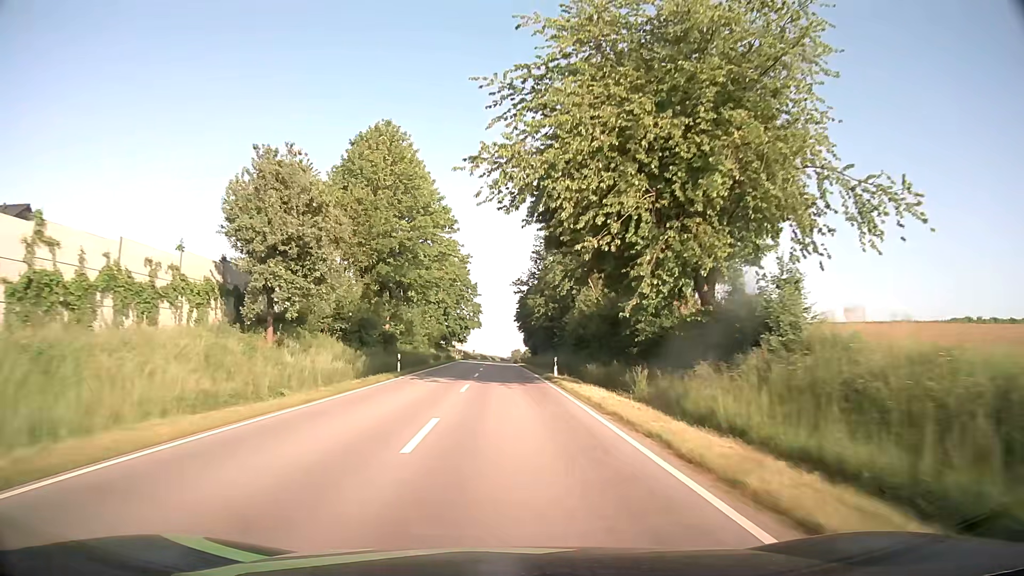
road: secondary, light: Day
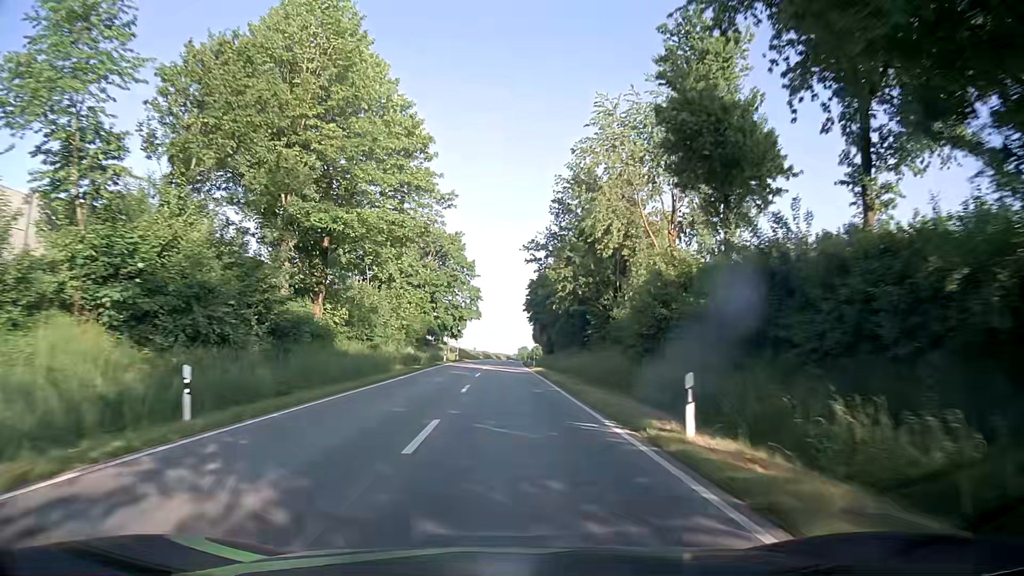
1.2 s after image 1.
(-0.2, +24.4) m; -1°
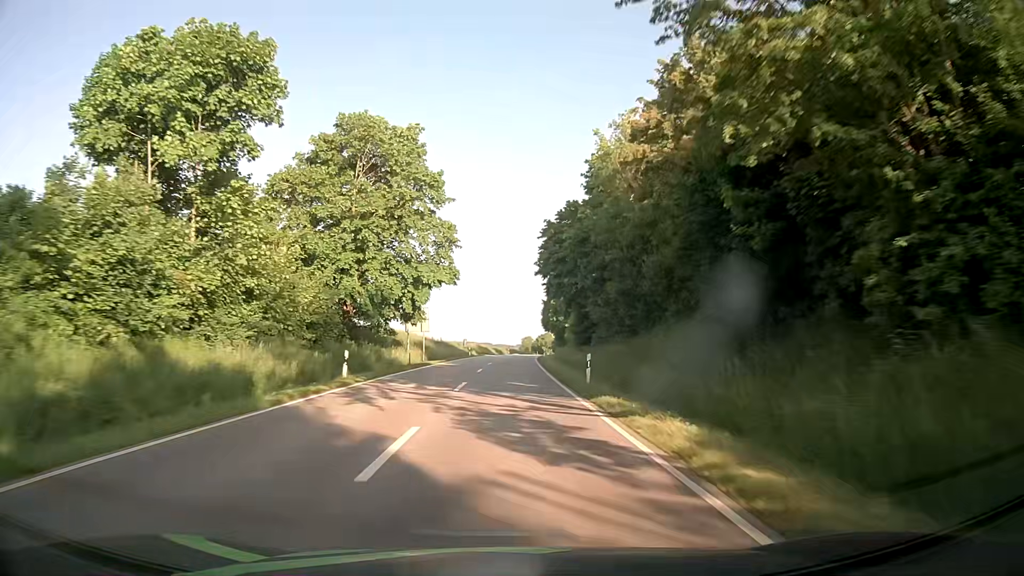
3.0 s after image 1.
(0.0, +38.4) m; 0°
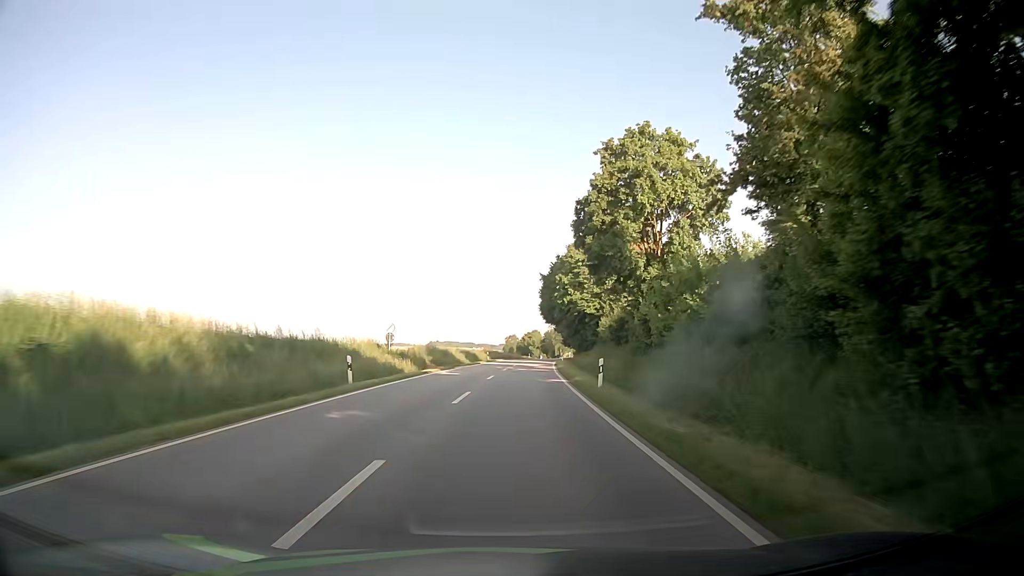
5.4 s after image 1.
(+0.5, +50.8) m; +1°
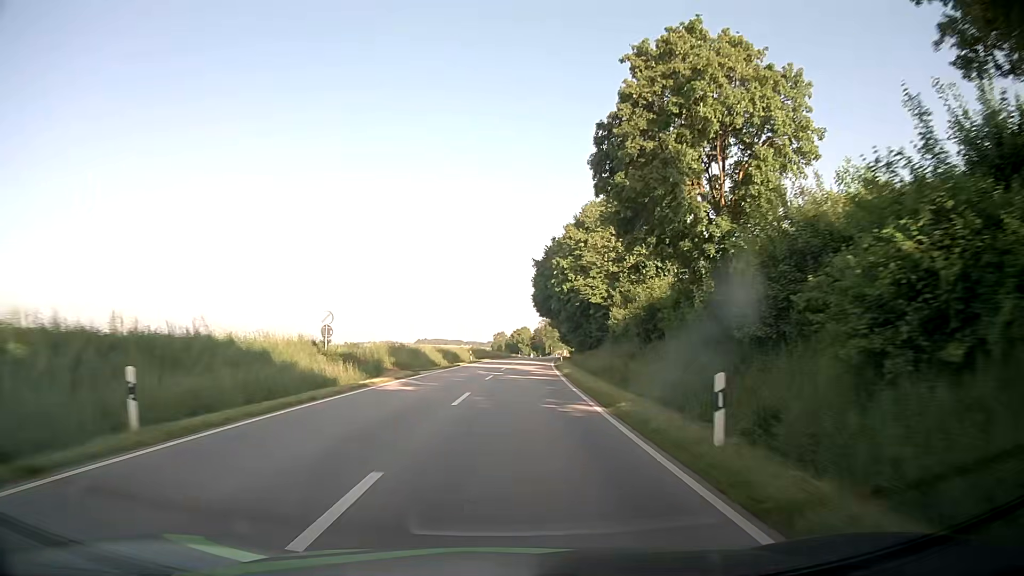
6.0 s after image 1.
(+0.2, +12.9) m; +2°
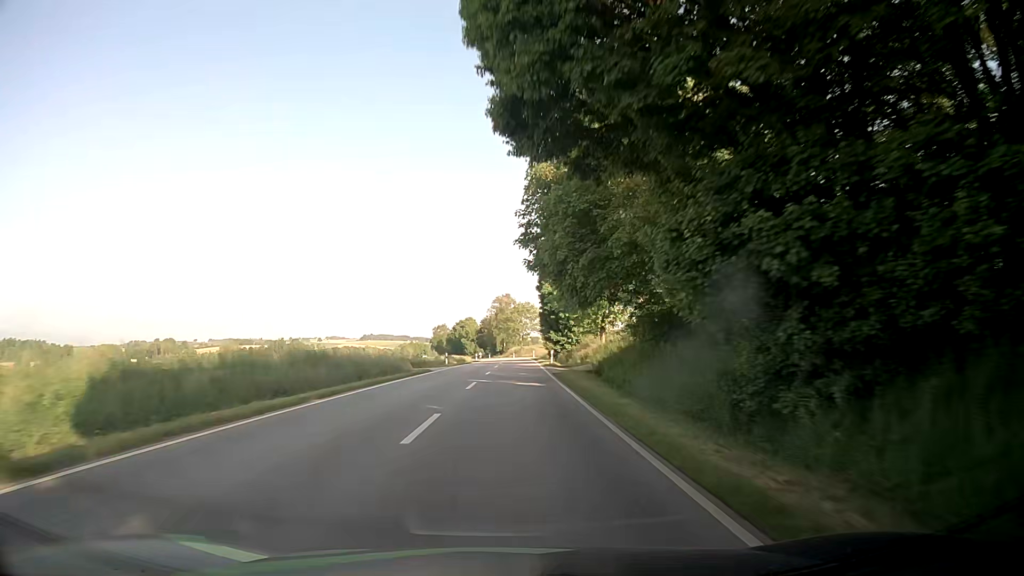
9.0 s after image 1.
(+2.5, +65.9) m; +4°
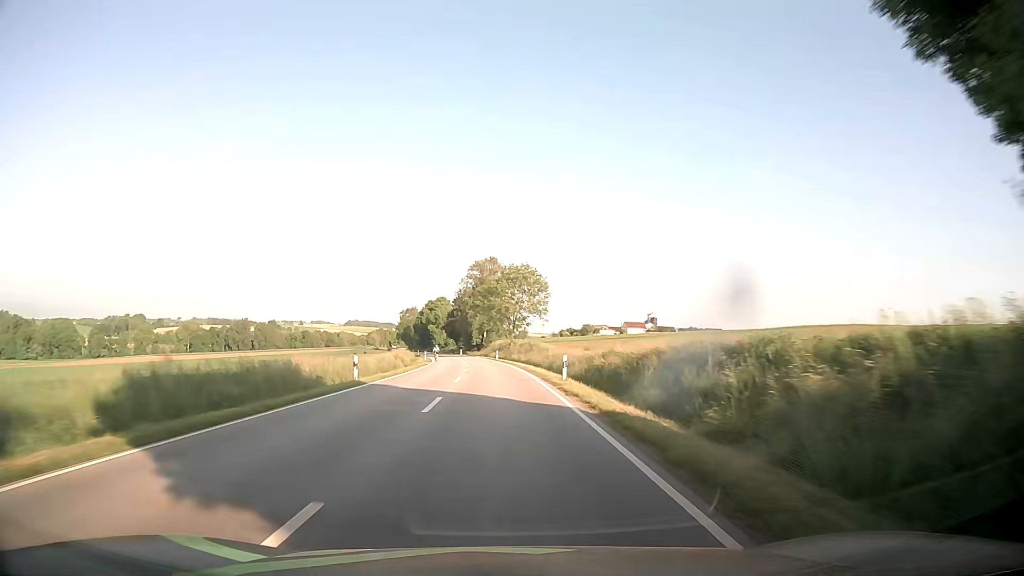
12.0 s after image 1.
(+1.6, +67.8) m; +1°
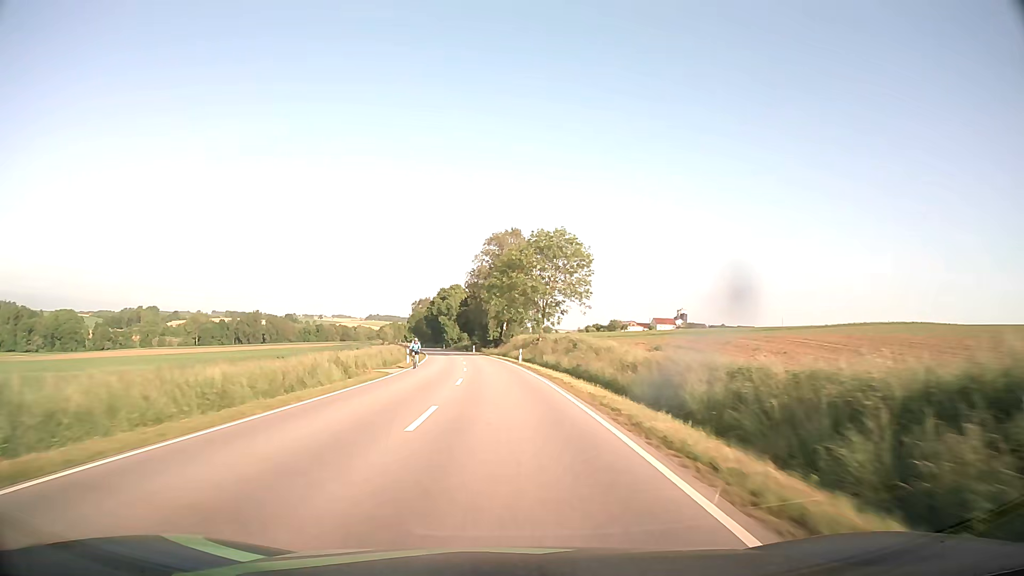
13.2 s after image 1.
(-0.1, +27.2) m; -1°
(0, +10) (0, +20) (-1, +30) (-1, +40) (-2, +50) (-3, +60) (-4, +70) (-5, +80) (-6, +90) (-7, +100) m
